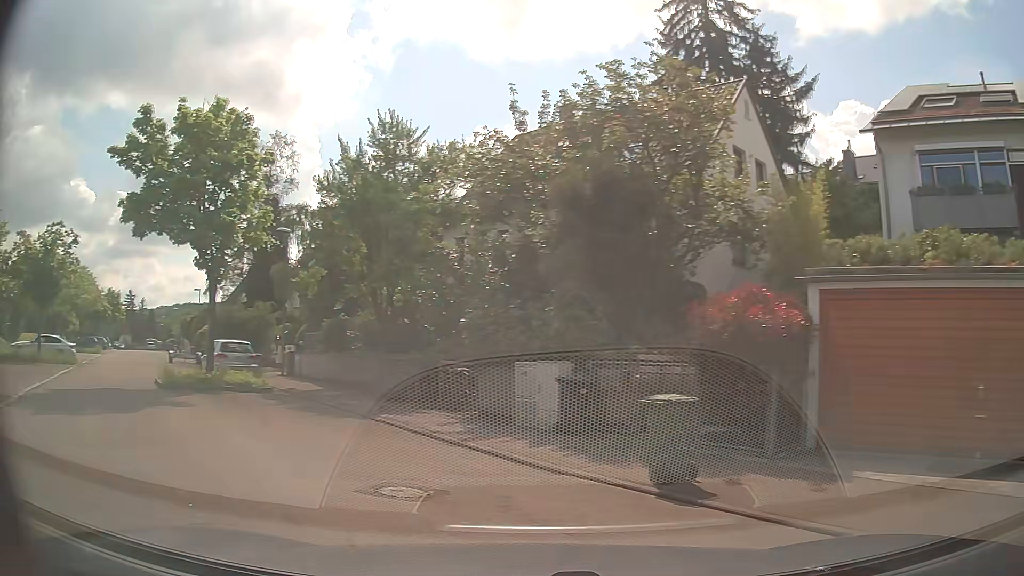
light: Day
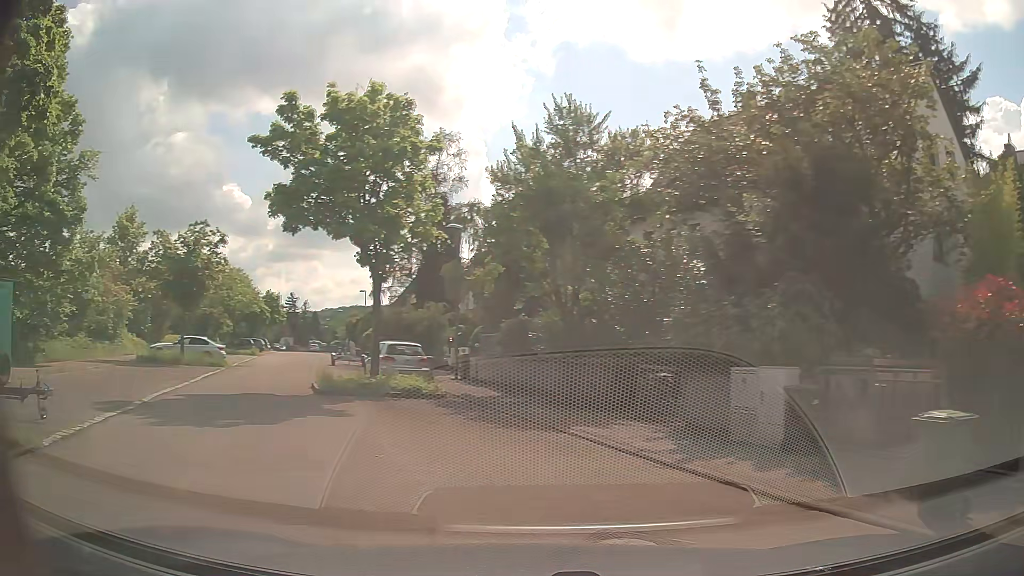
(-0.3, +1.8) m; -14°
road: residential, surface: asphalt
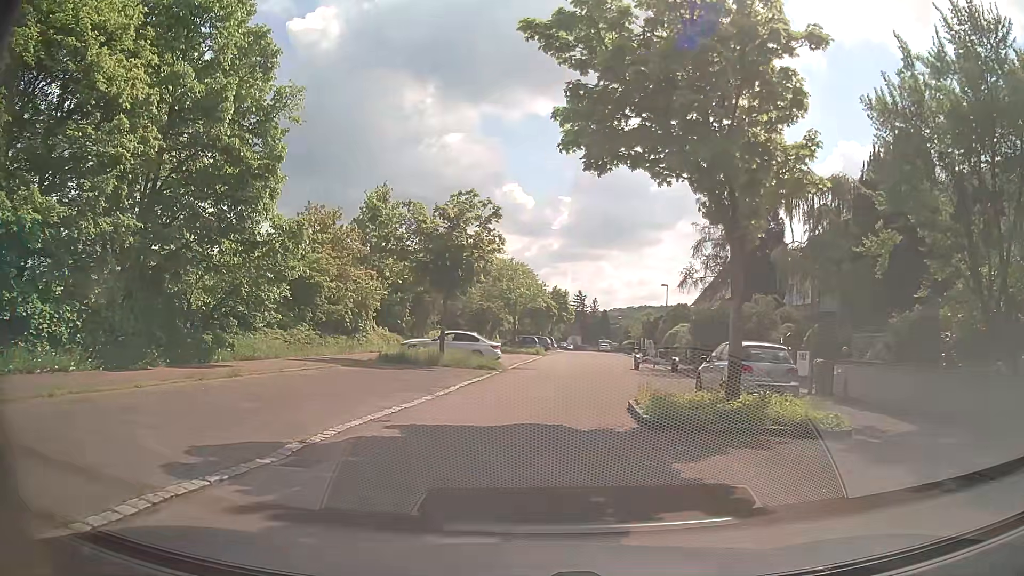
(-2.3, +7.1) m; -27°
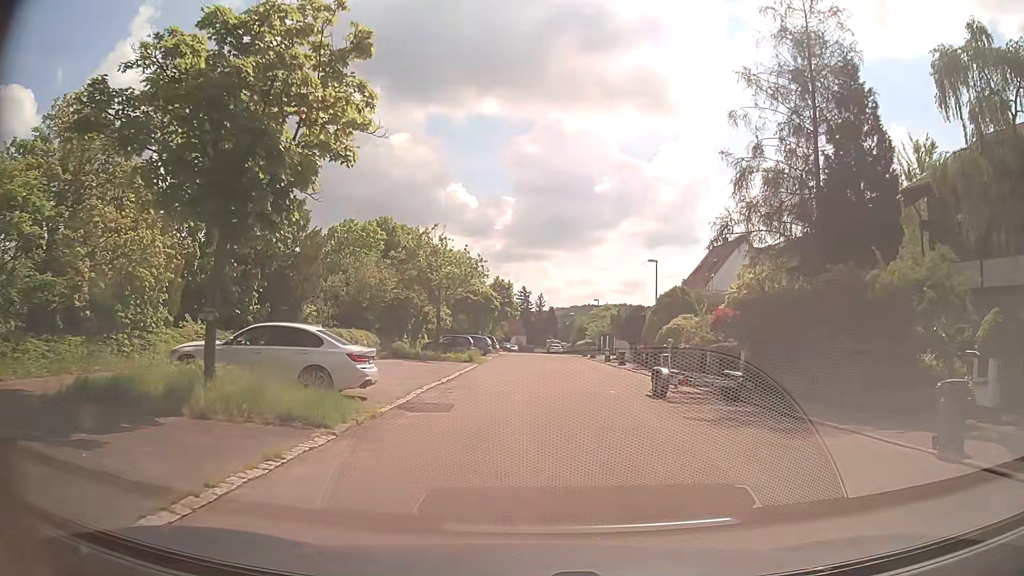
(+0.5, +17.5) m; +4°
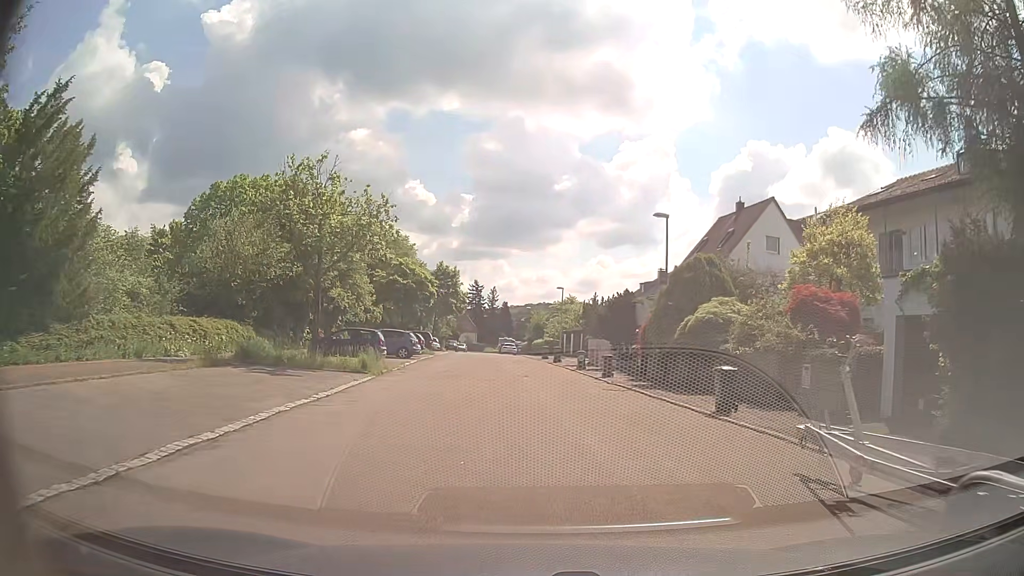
(+0.7, +14.9) m; +4°
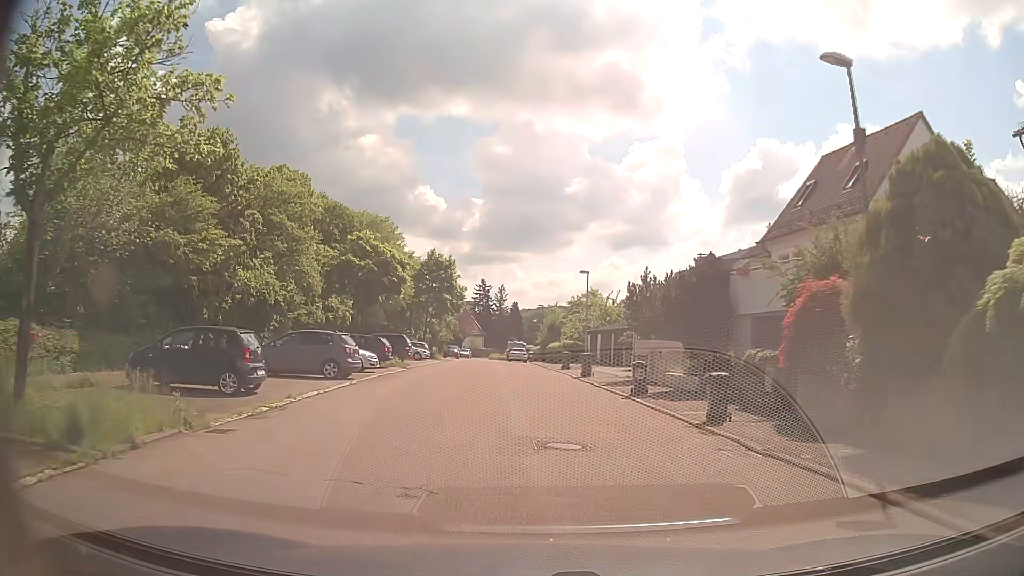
(0.0, +15.5) m; 0°
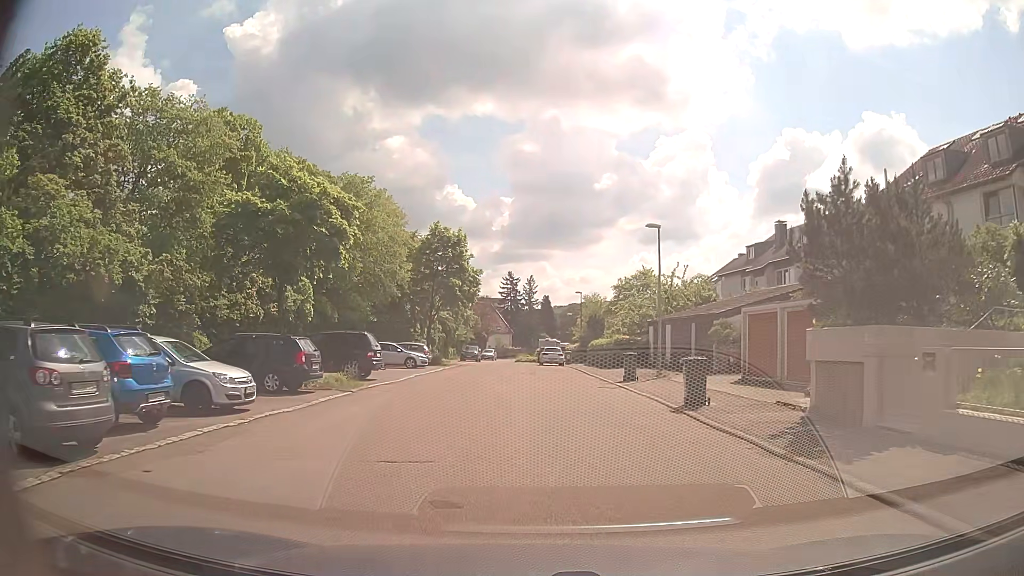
(-0.5, +15.8) m; -3°
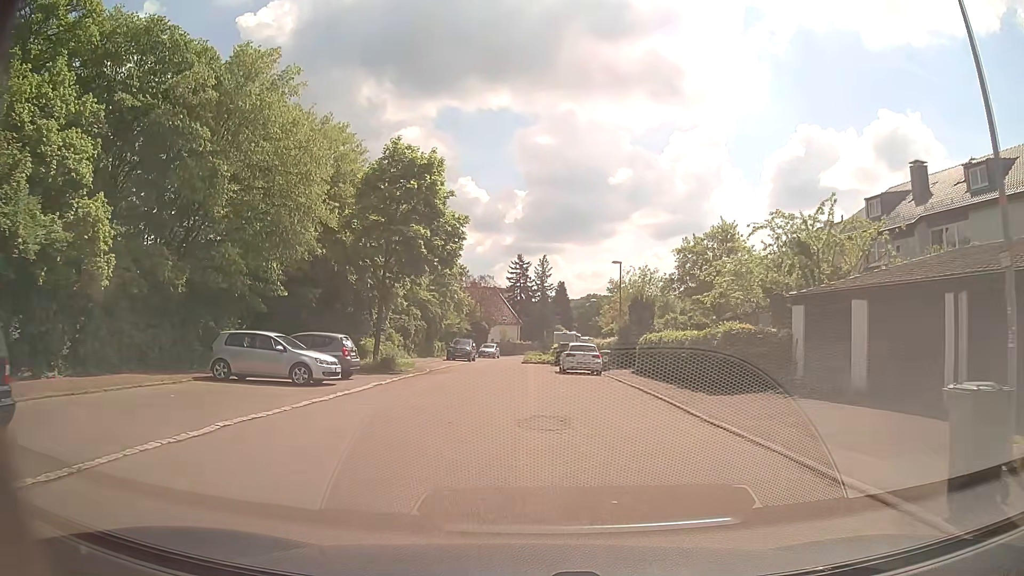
(-0.5, +20.3) m; -1°
(0, +10) (-1, +20) (-2, +30) (-3, +40) (-3, +50) (-2, +60) (-1, +70) (0, +80) (+2, +89) (+5, +99) m
